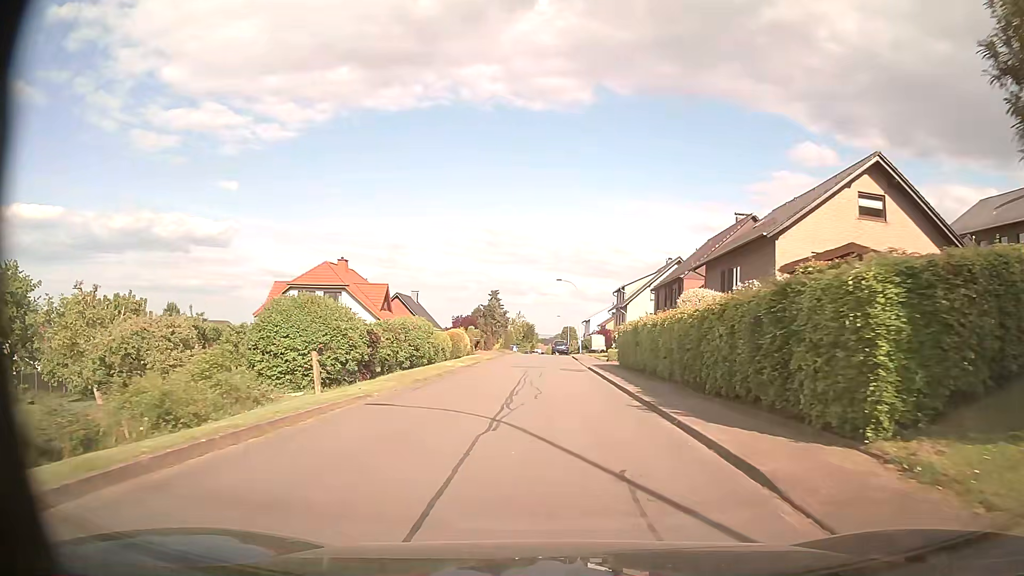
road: residential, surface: asphalt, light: Day
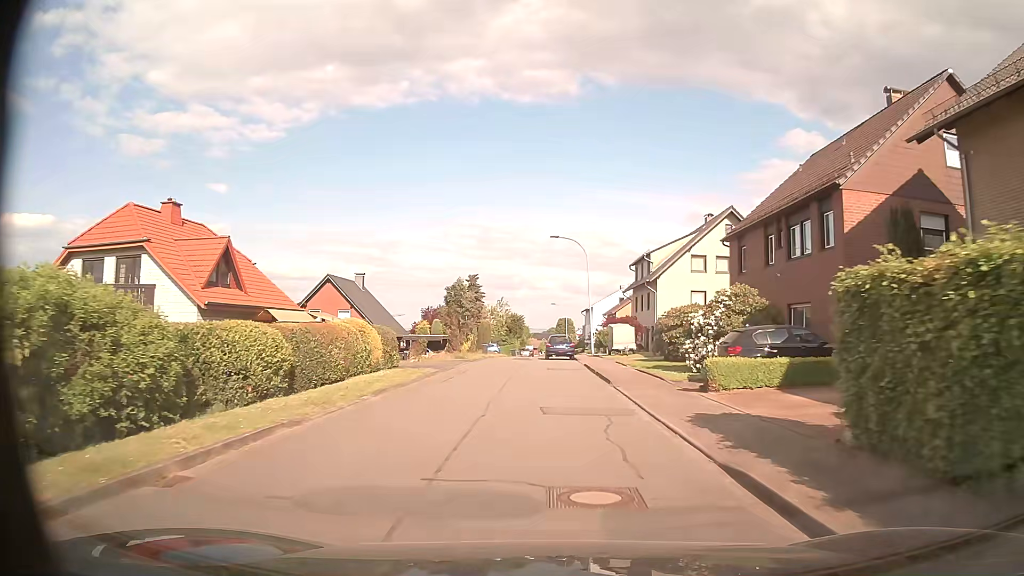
(+0.4, +26.3) m; +1°
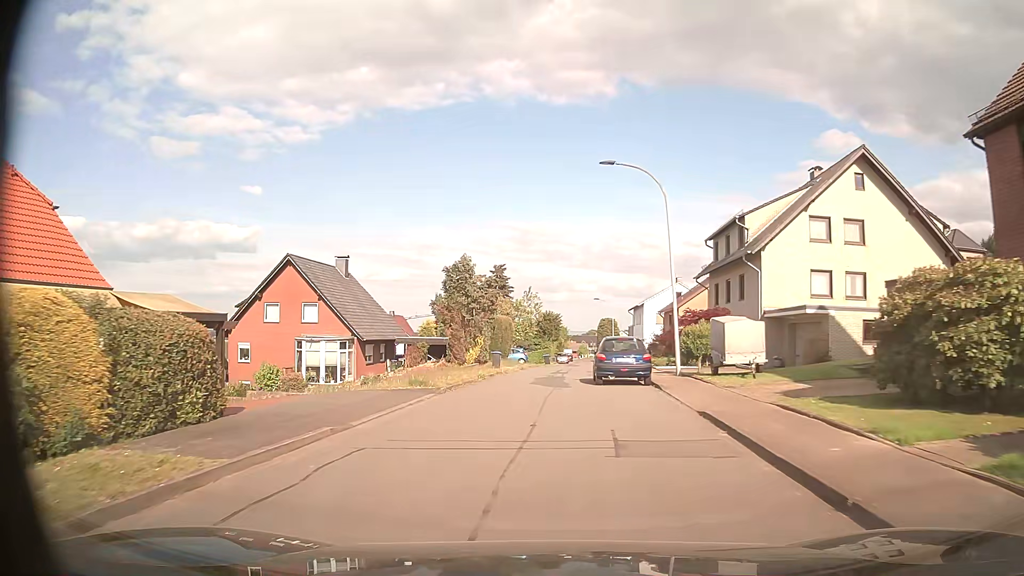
(-0.3, +18.6) m; -3°
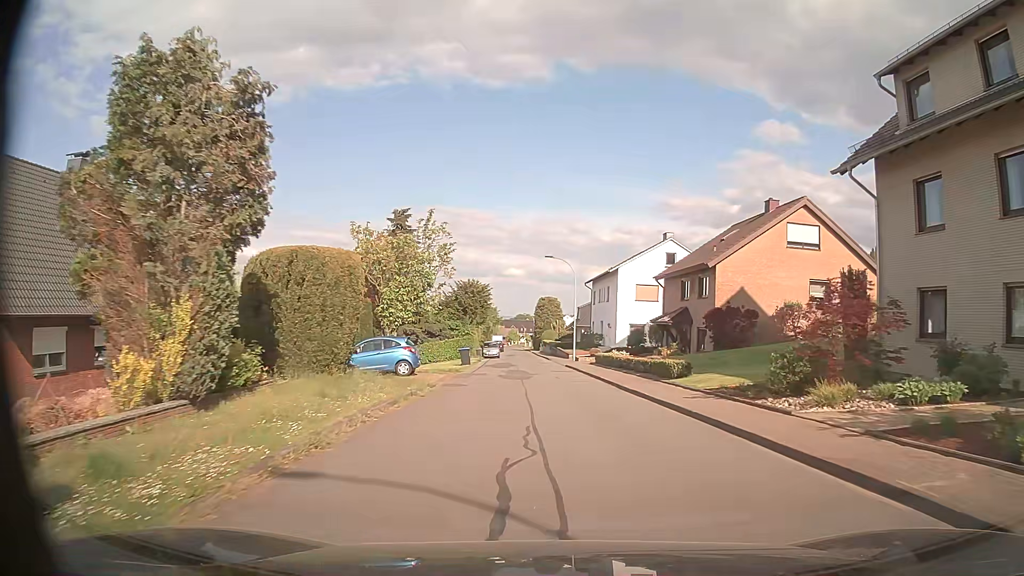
(0.0, +30.7) m; +5°
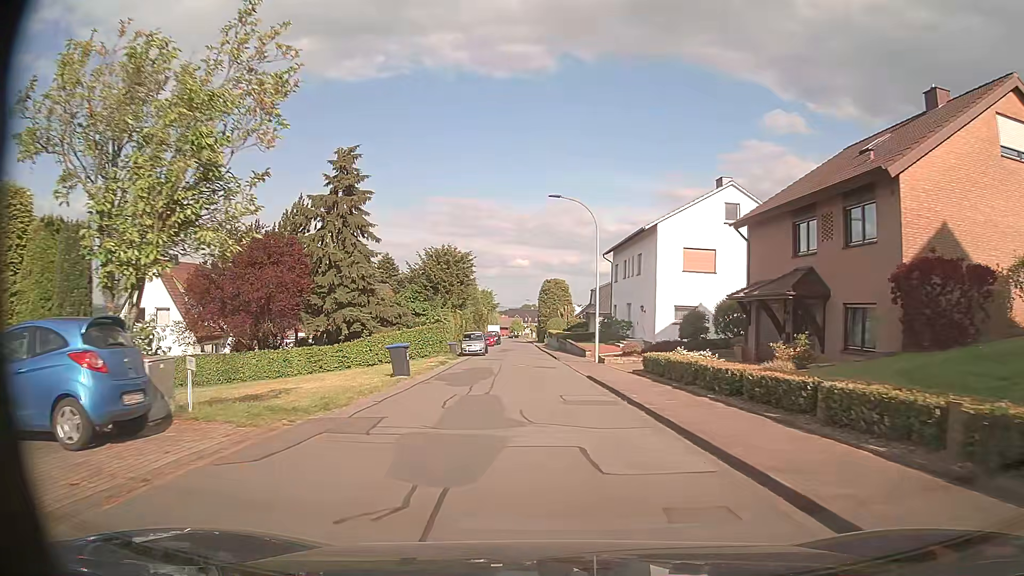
(+0.1, +18.6) m; 0°
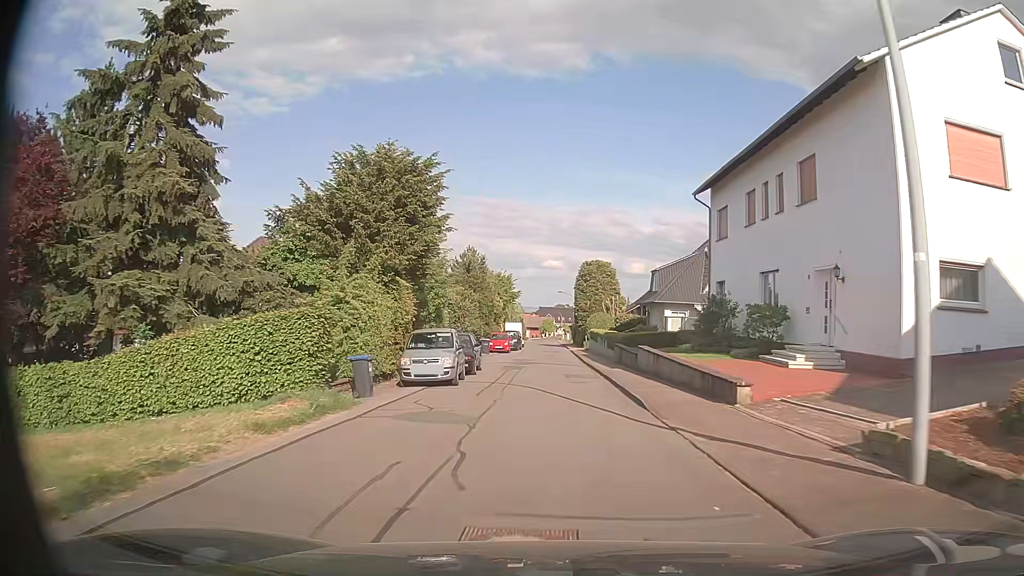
(-0.6, +25.2) m; -3°
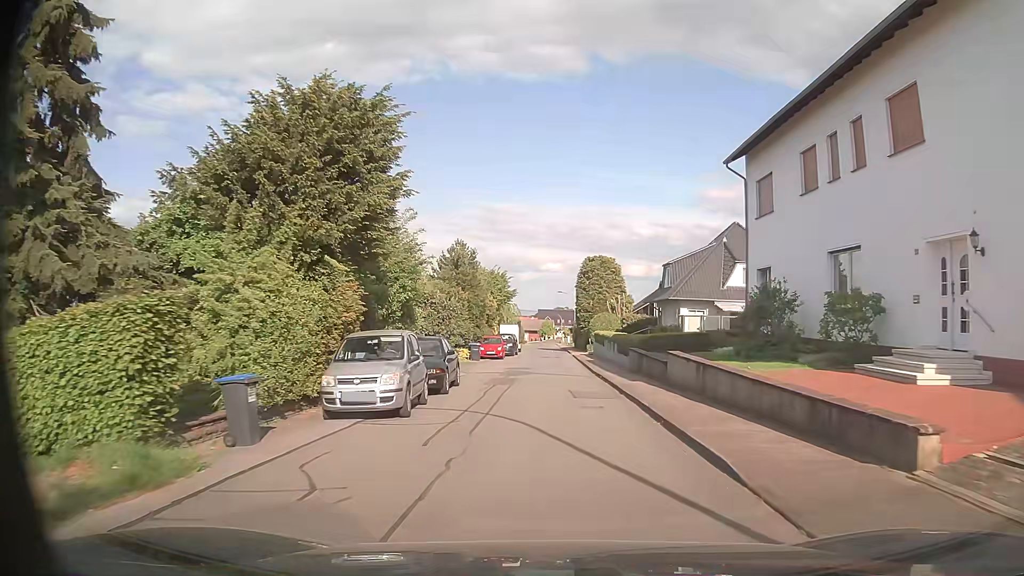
(0.0, +6.4) m; 0°
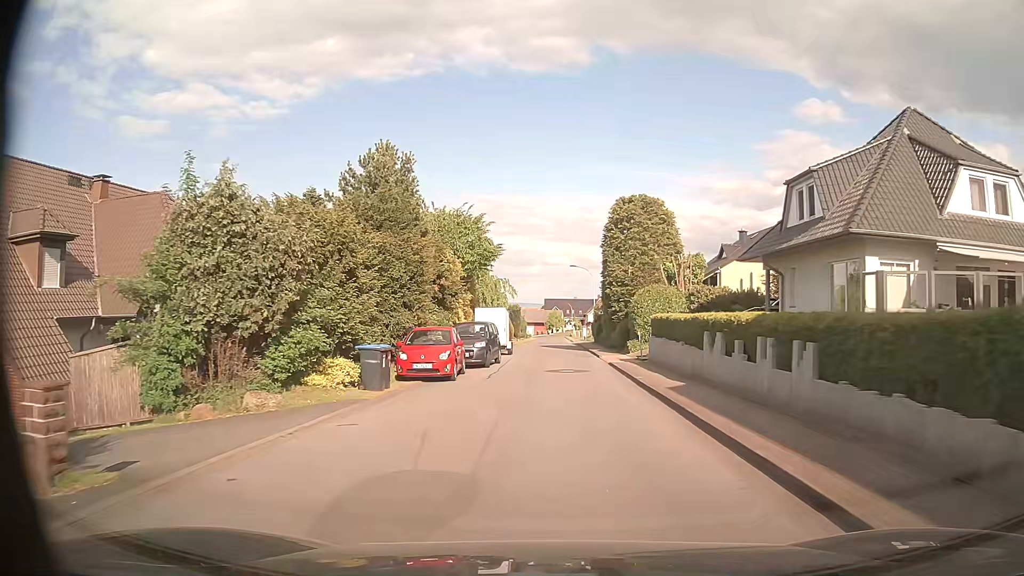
(-0.1, +25.6) m; -1°
(0, +10) (0, +20) (0, +30) (0, +40) (+1, +50) (+1, +60) (+1, +70) (+1, +80) (+1, +90) (+1, +100) m
